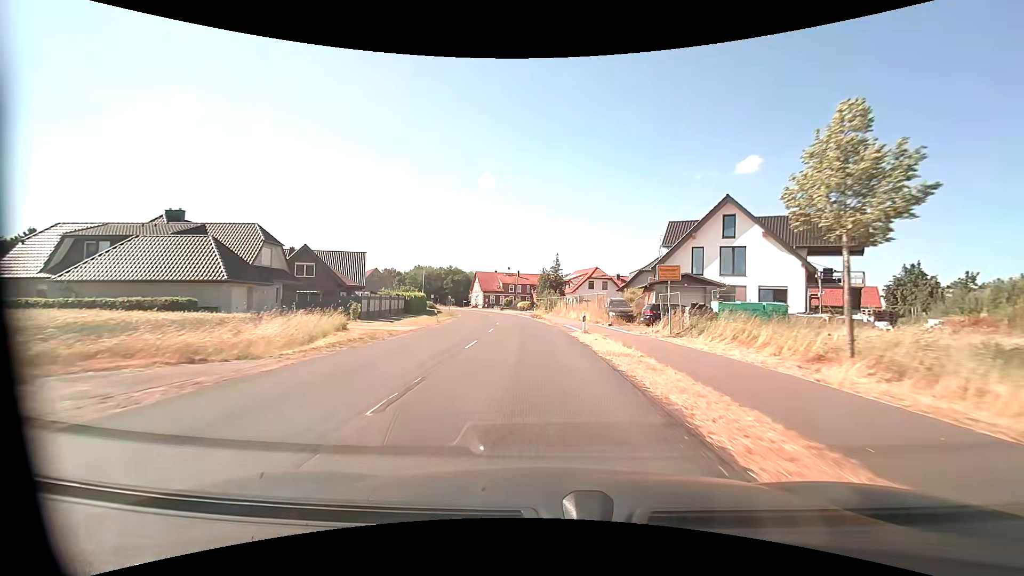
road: secondary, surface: asphalt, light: Day
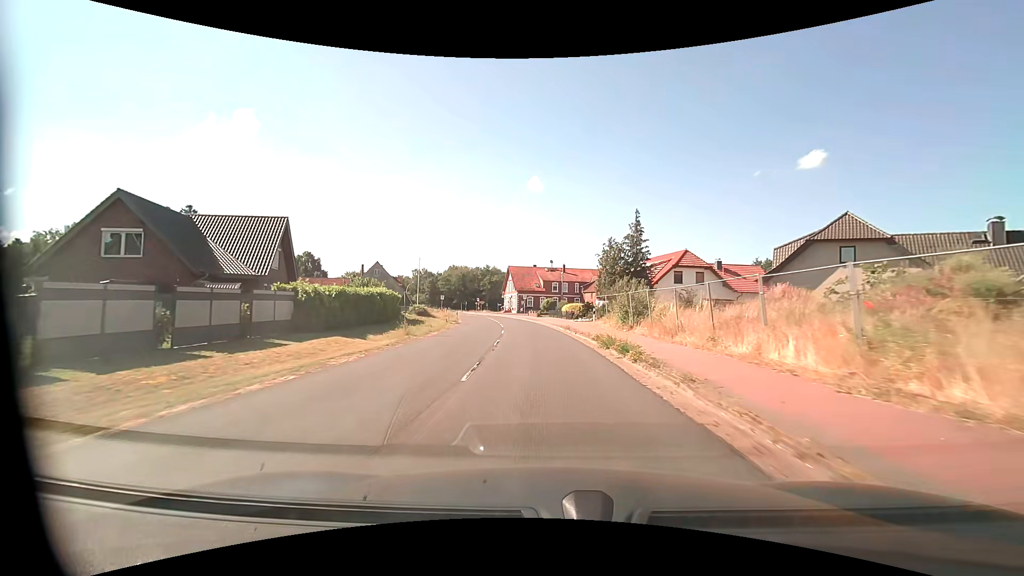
(-1.4, +32.8) m; -5°
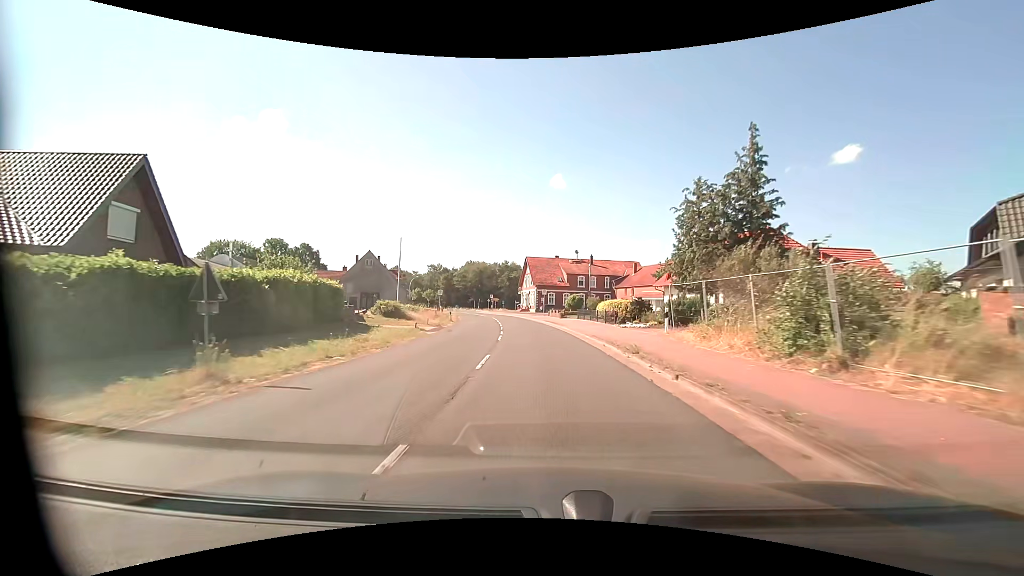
(-0.4, +16.7) m; -3°
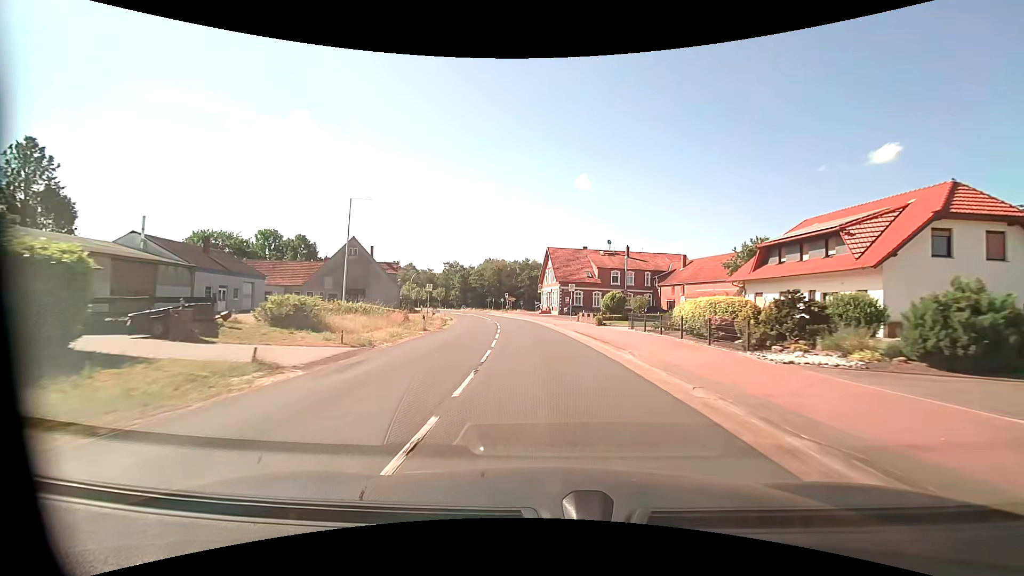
(-0.4, +16.9) m; -3°
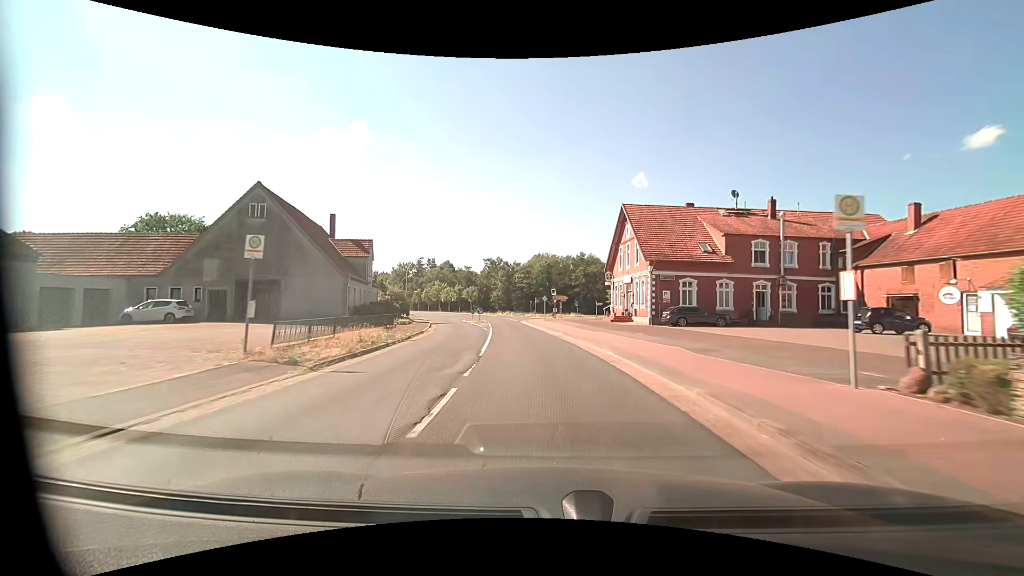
(-1.7, +33.9) m; -6°
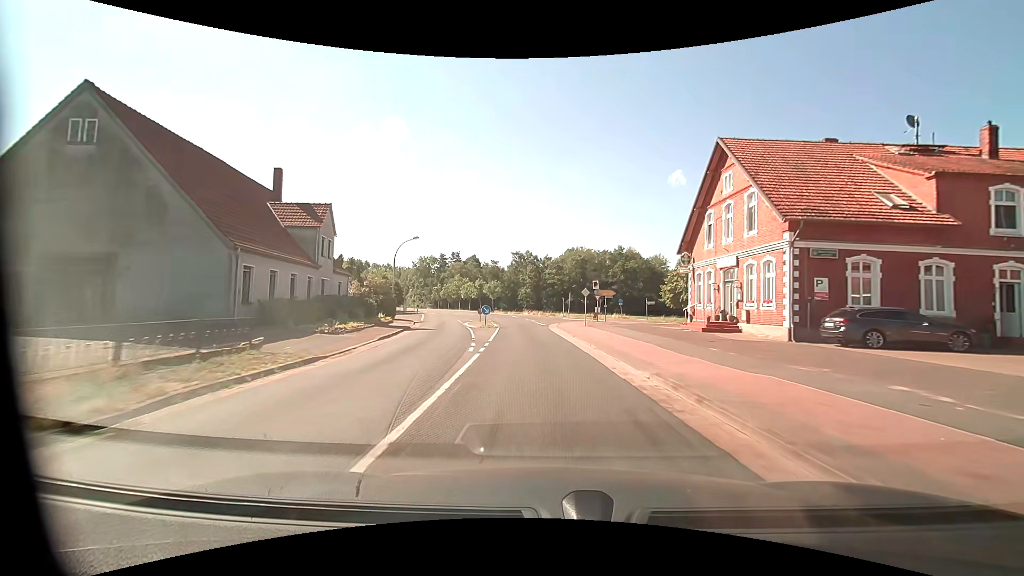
(-0.6, +17.0) m; -4°
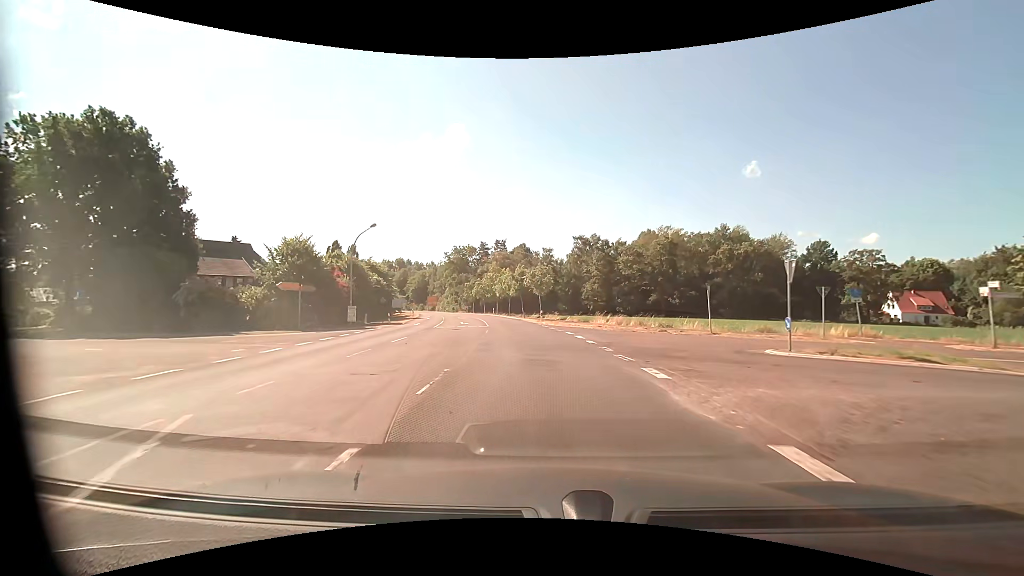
(-2.6, +42.7) m; -7°
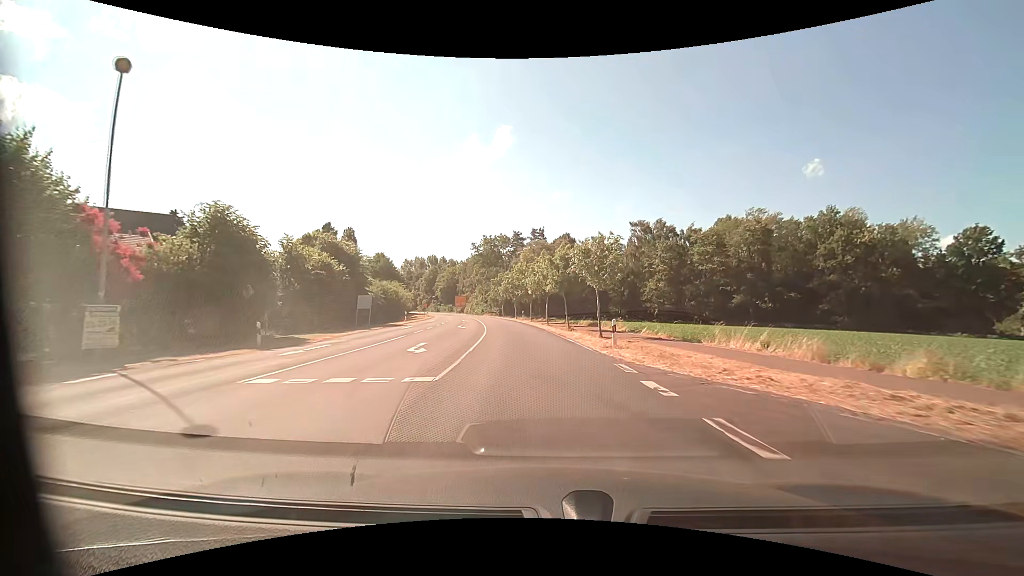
(-1.1, +25.7) m; -5°
(0, +10) (-1, +20) (-2, +30) (-3, +40) (-4, +50) (-6, +60) (-8, +69) (-11, +79) (-13, +89) (-16, +98) m
